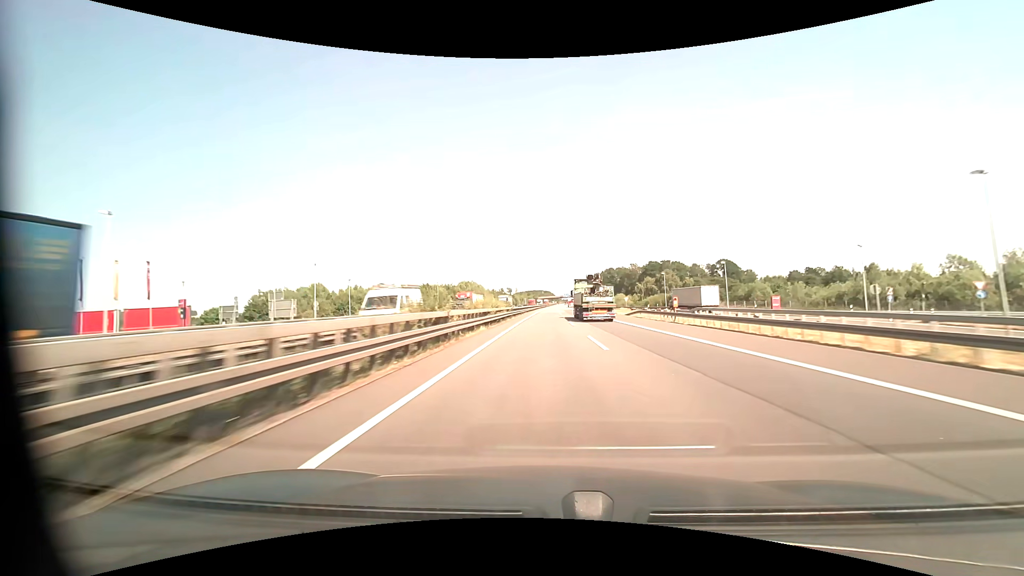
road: motorway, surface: asphalt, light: Day
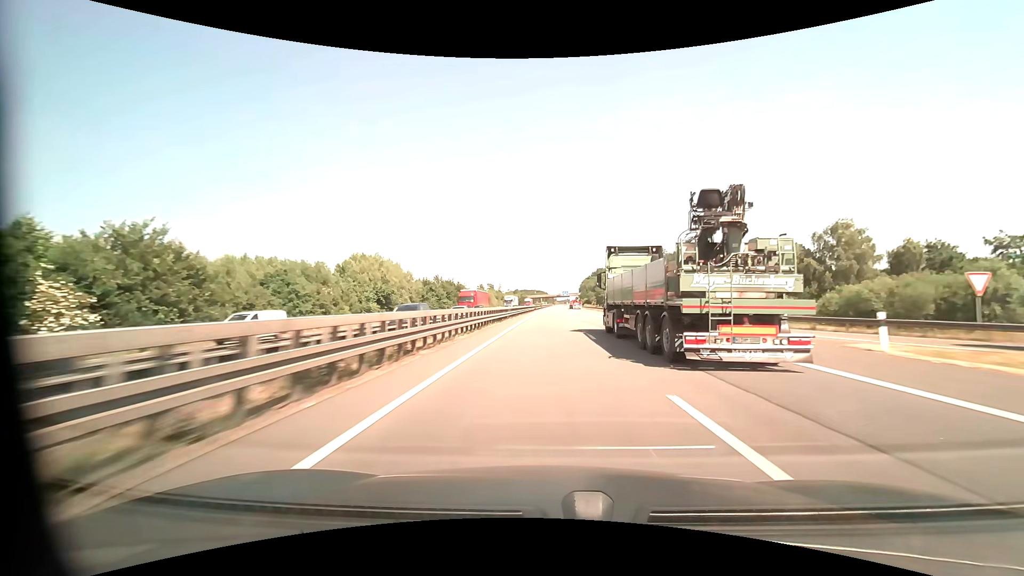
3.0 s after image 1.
(+0.8, +103.5) m; +1°
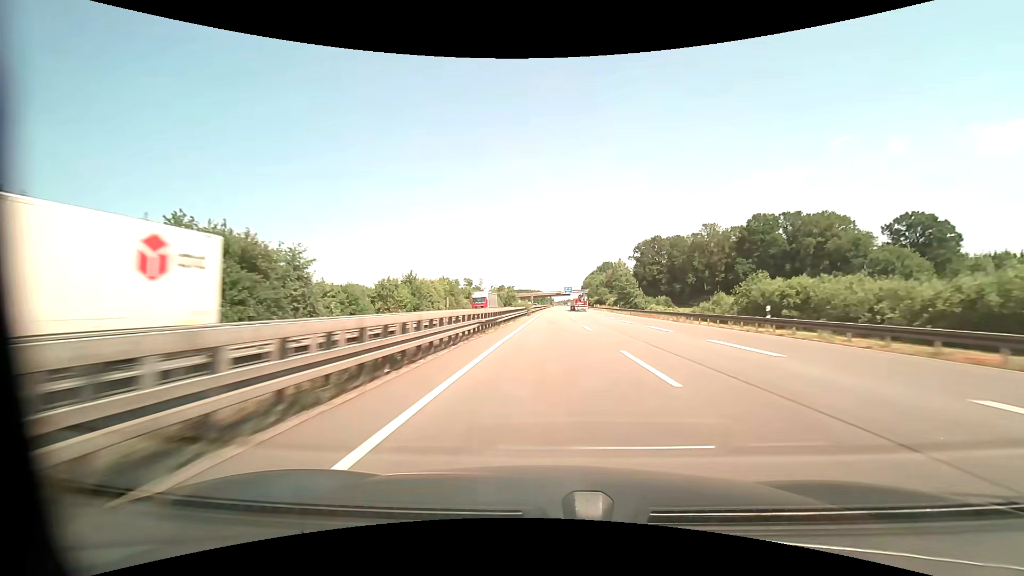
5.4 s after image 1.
(+0.4, +82.7) m; 0°
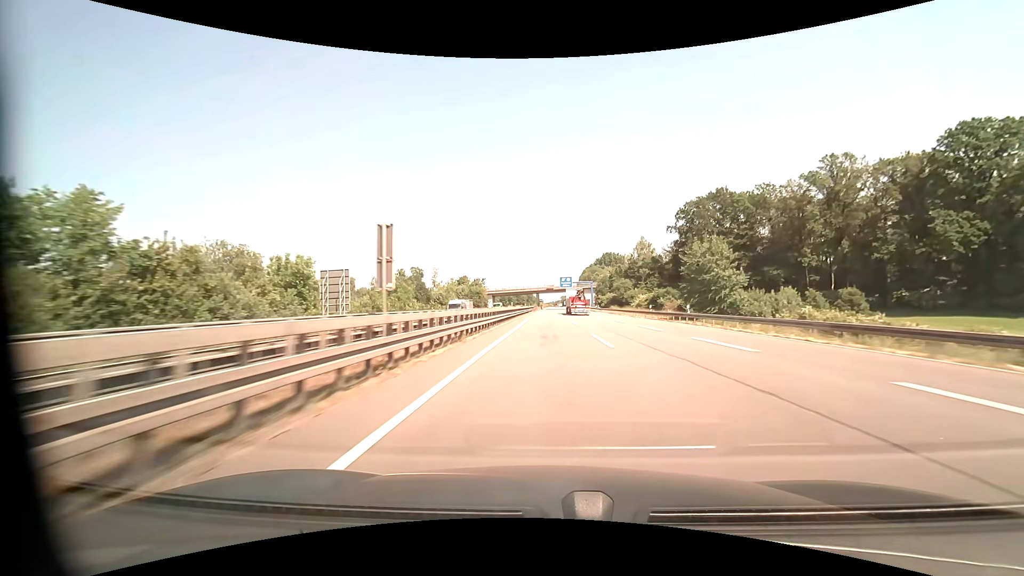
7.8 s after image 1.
(+1.3, +82.4) m; +1°
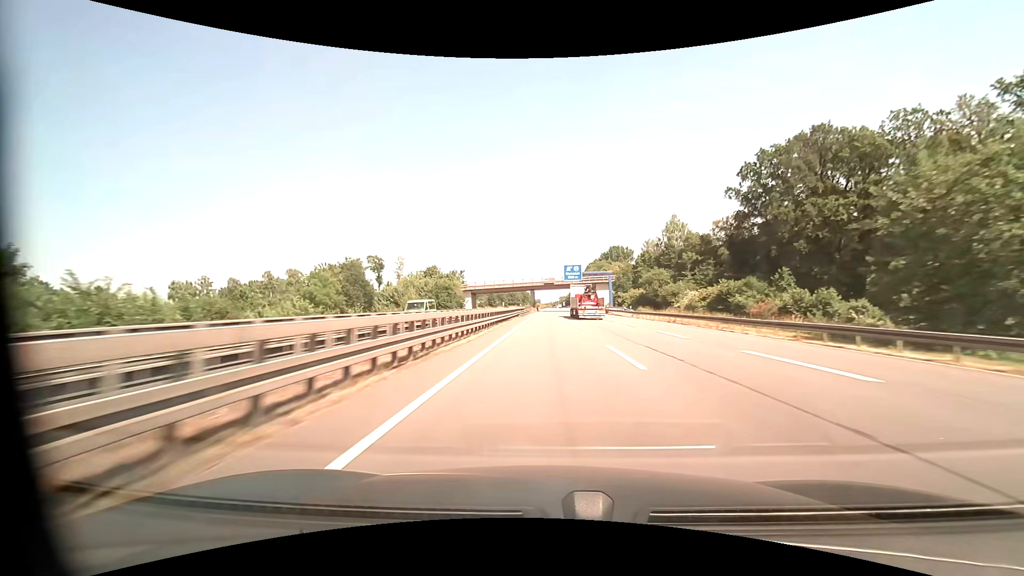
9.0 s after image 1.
(+0.1, +41.1) m; 0°
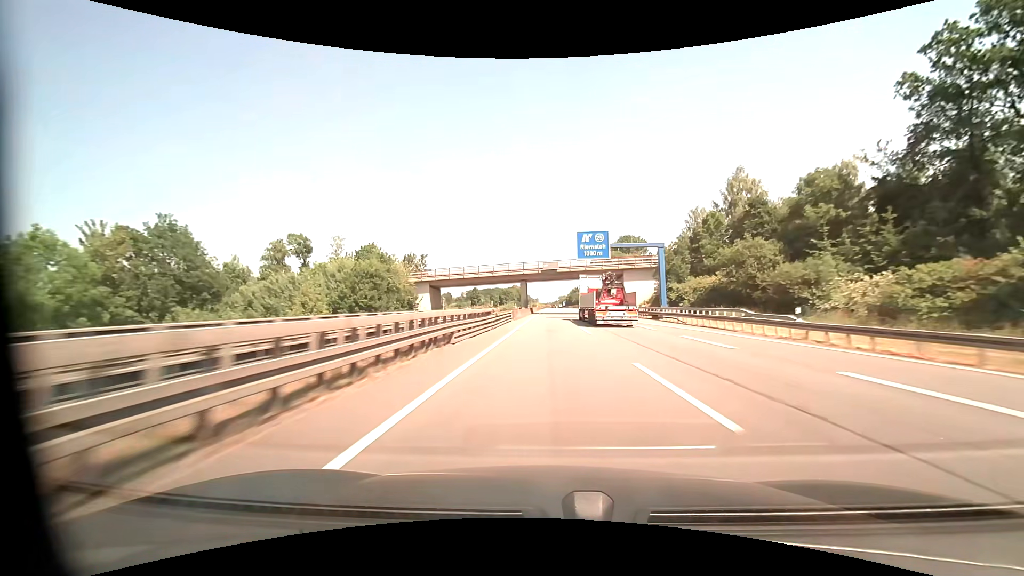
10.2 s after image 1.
(0.0, +41.0) m; 0°
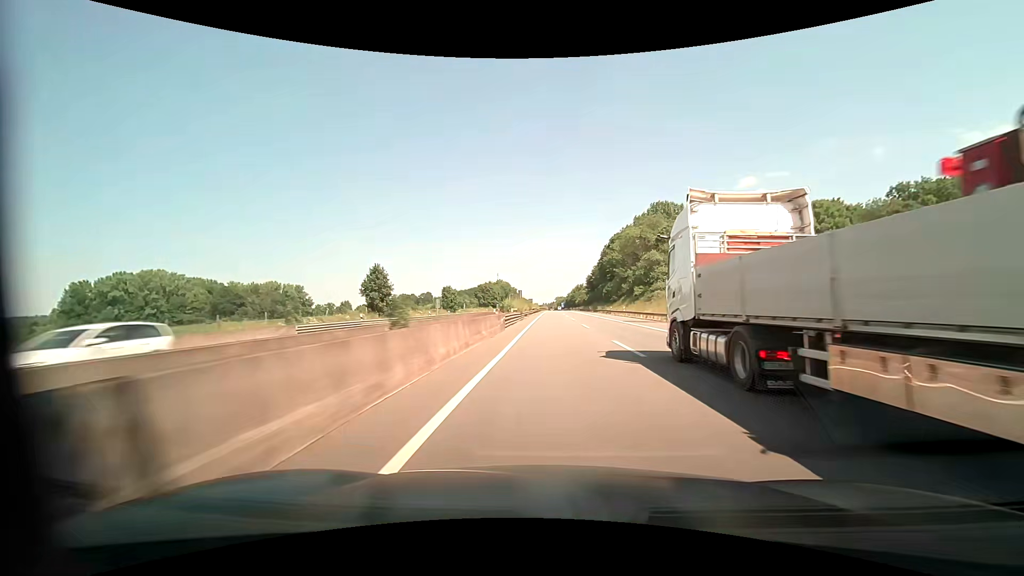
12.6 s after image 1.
(+0.2, +81.9) m; 0°
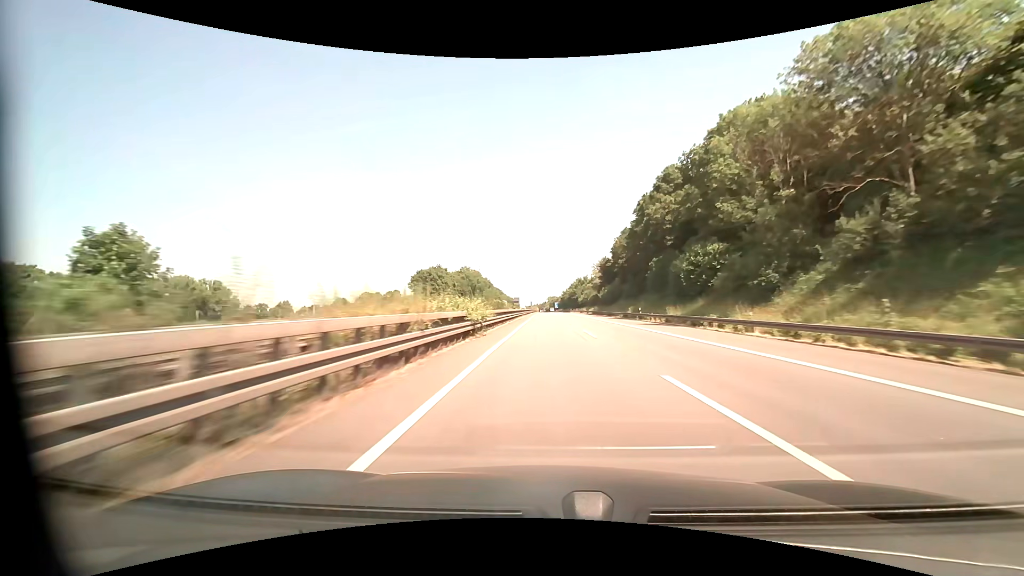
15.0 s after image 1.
(+1.2, +81.8) m; +1°
(0, +10) (0, +20) (0, +30) (0, +40) (0, +50) (0, +60) (0, +70) (0, +80) (0, +90) (0, +100) m
